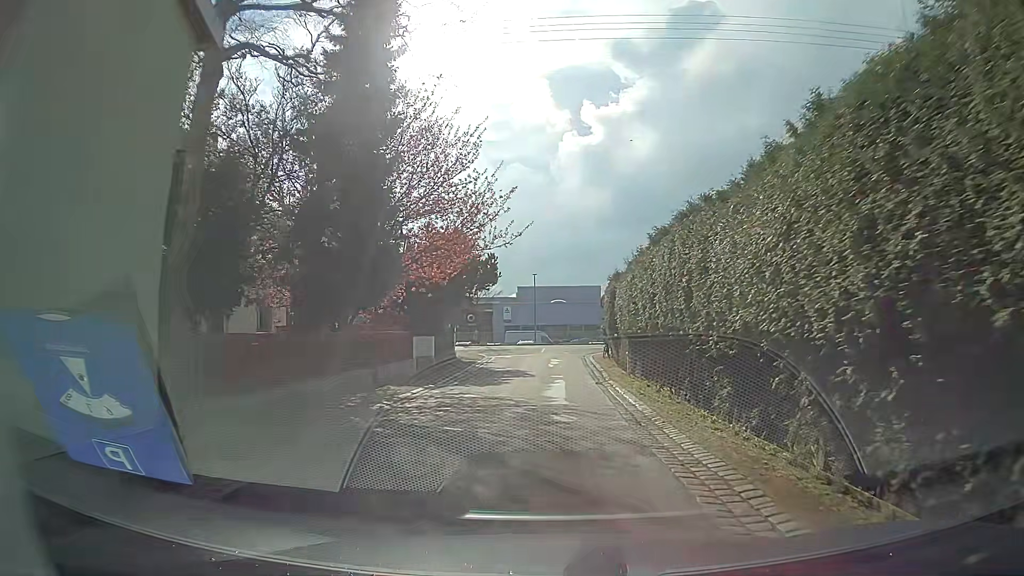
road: residential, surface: asphalt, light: Day
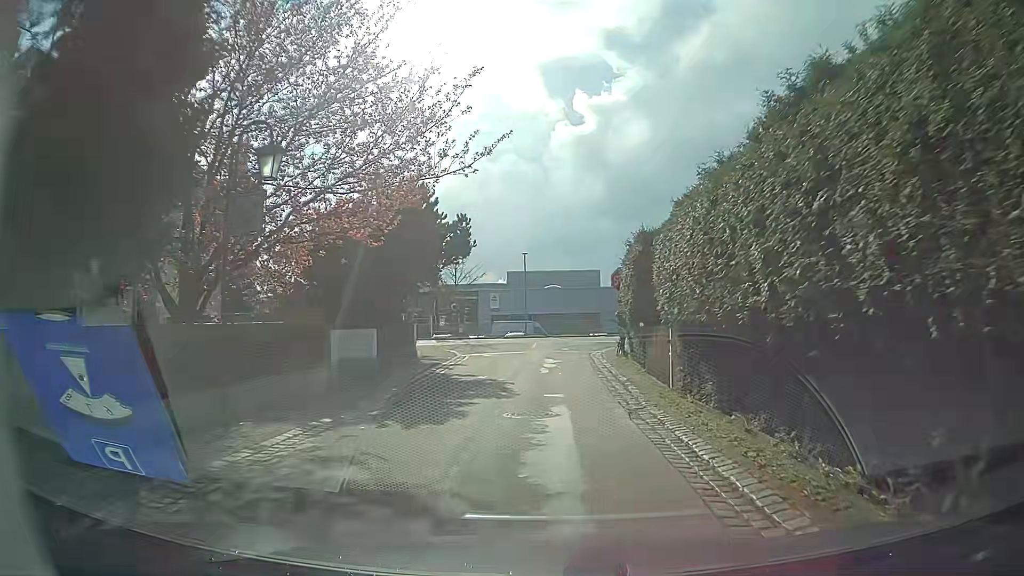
(+0.1, +9.0) m; +1°
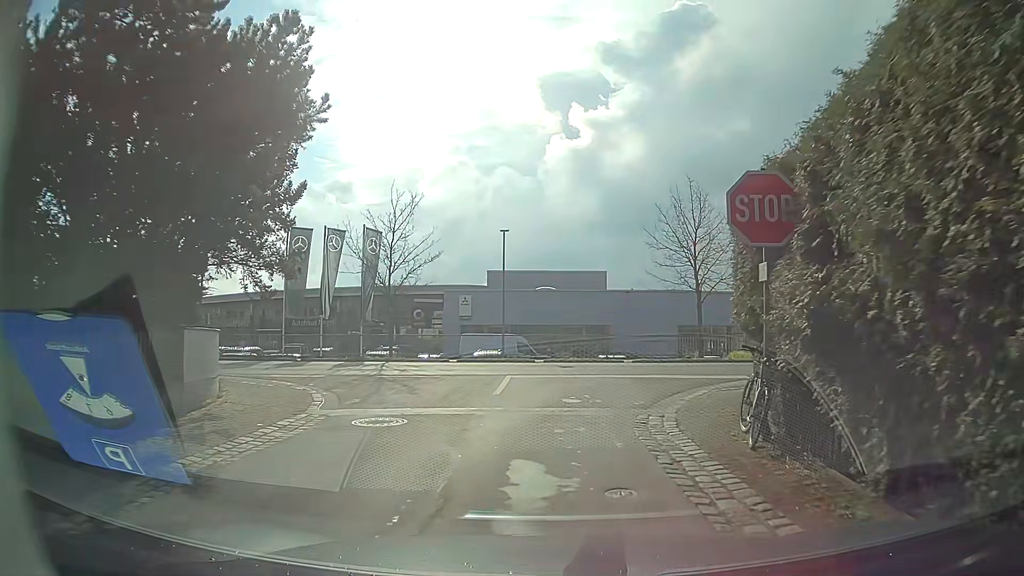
(+0.1, +16.6) m; 0°
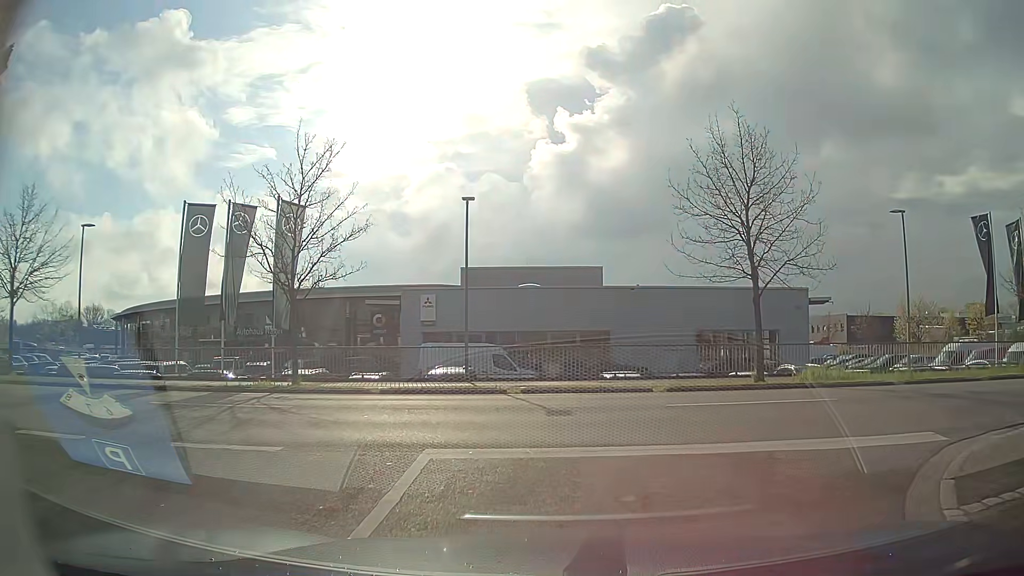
(+0.2, +9.0) m; +1°
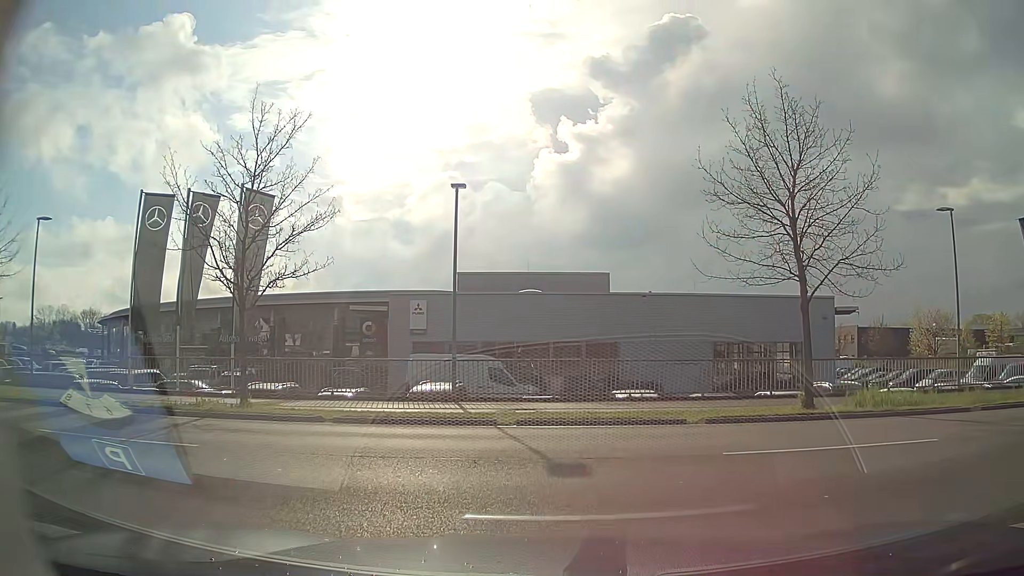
(0.0, +3.2) m; -2°
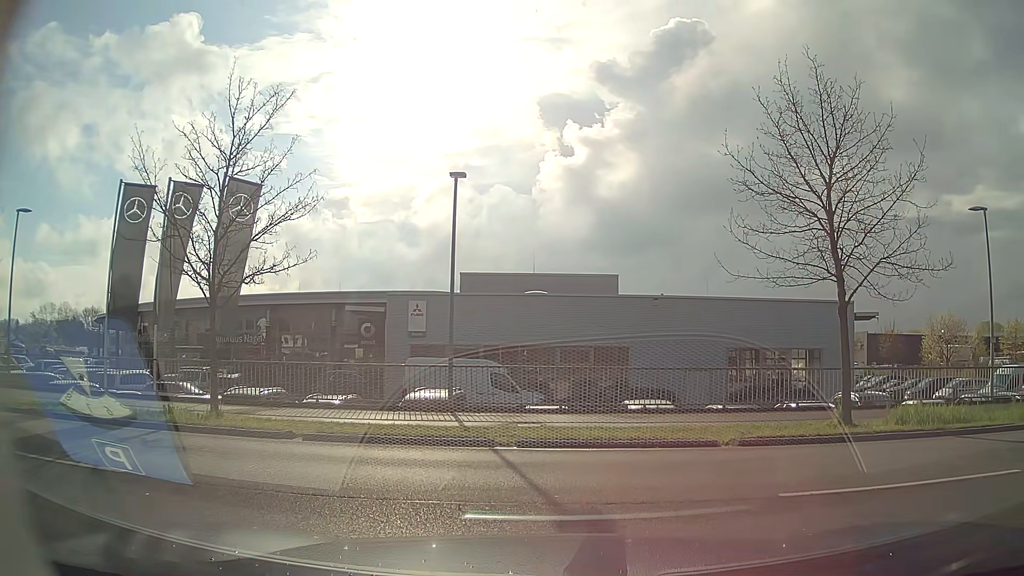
(0.0, +1.6) m; 0°
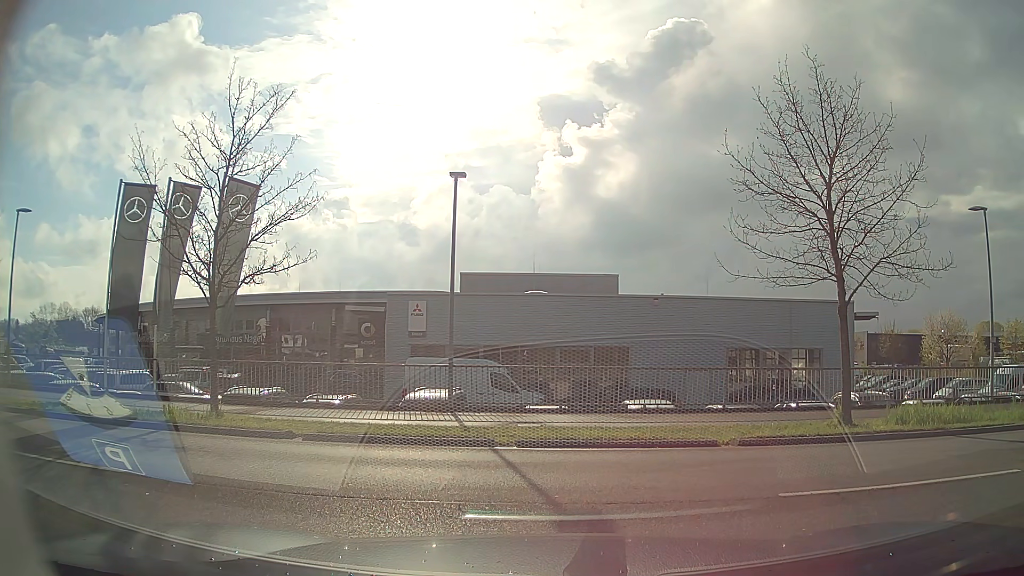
(0.0, 0.0) m; 0°
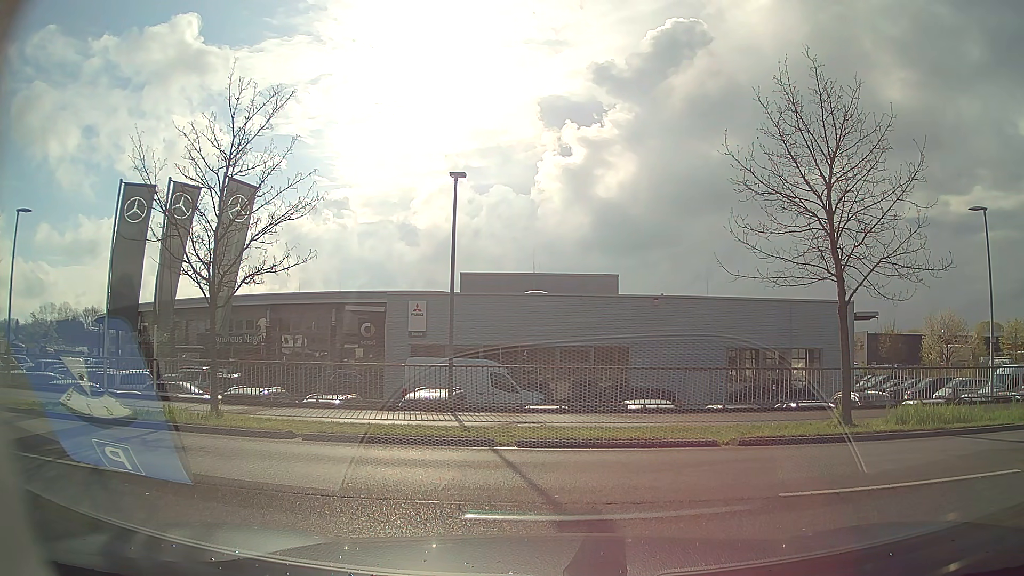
(0.0, 0.0) m; 0°
